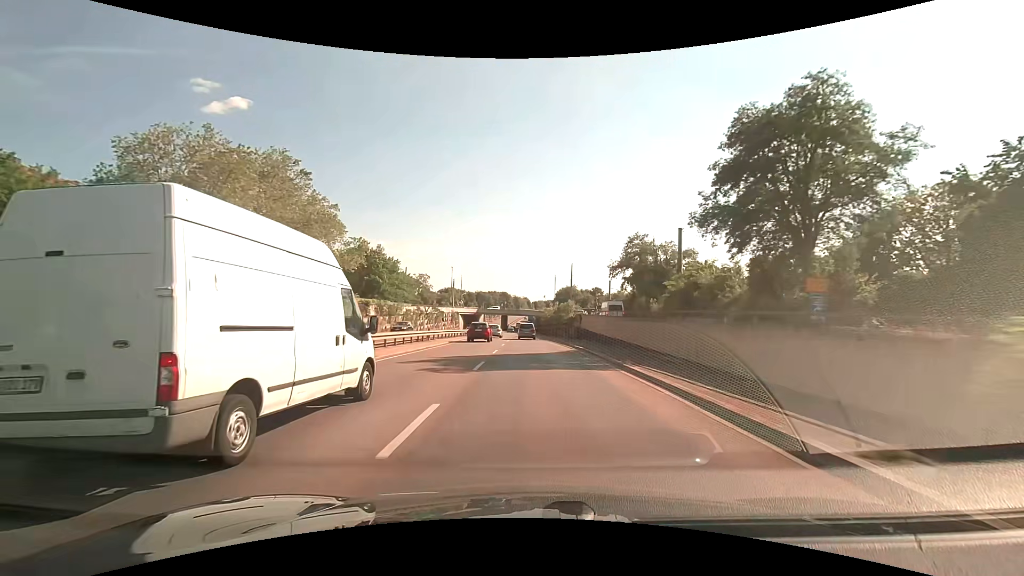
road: trunk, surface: asphalt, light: Day
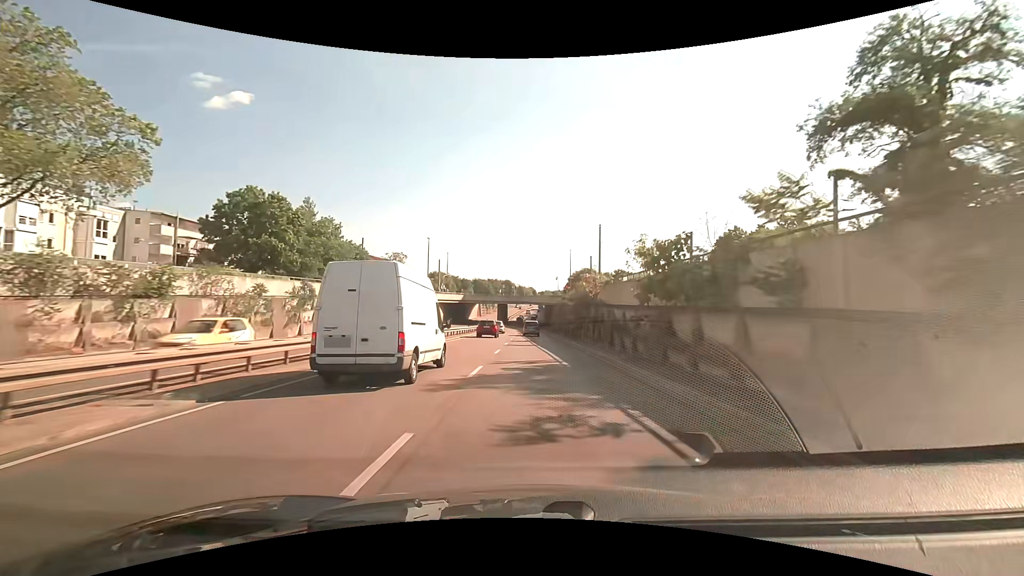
(-0.2, +47.2) m; -1°
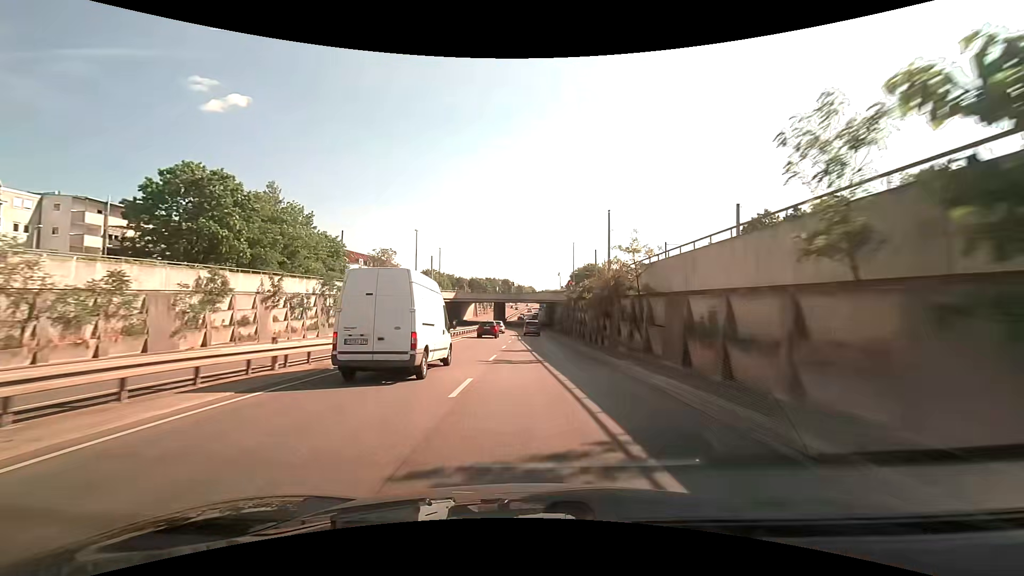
(0.0, +12.1) m; 0°
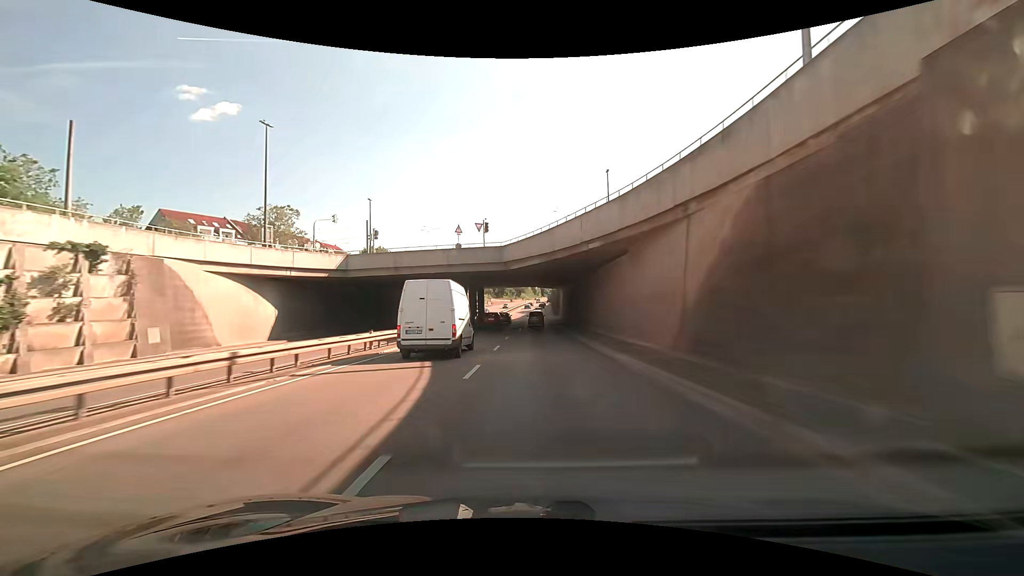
(0.0, +61.0) m; 0°
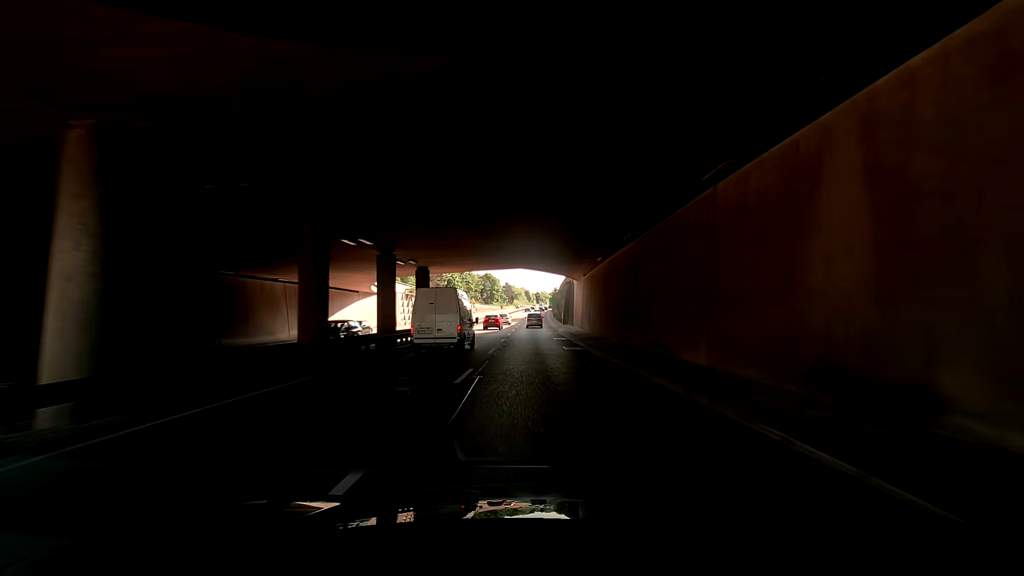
(+0.1, +36.4) m; 0°
